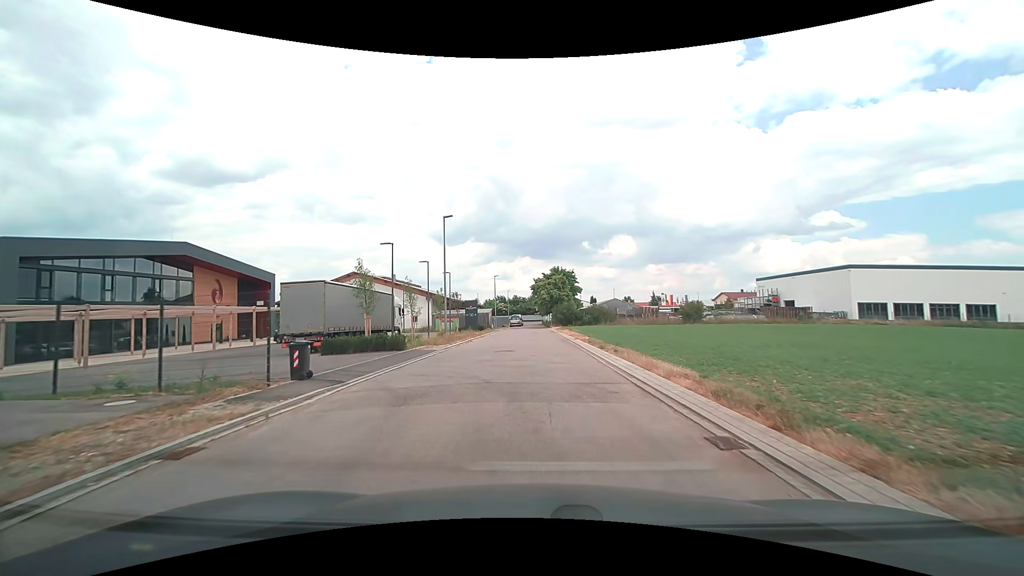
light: Day
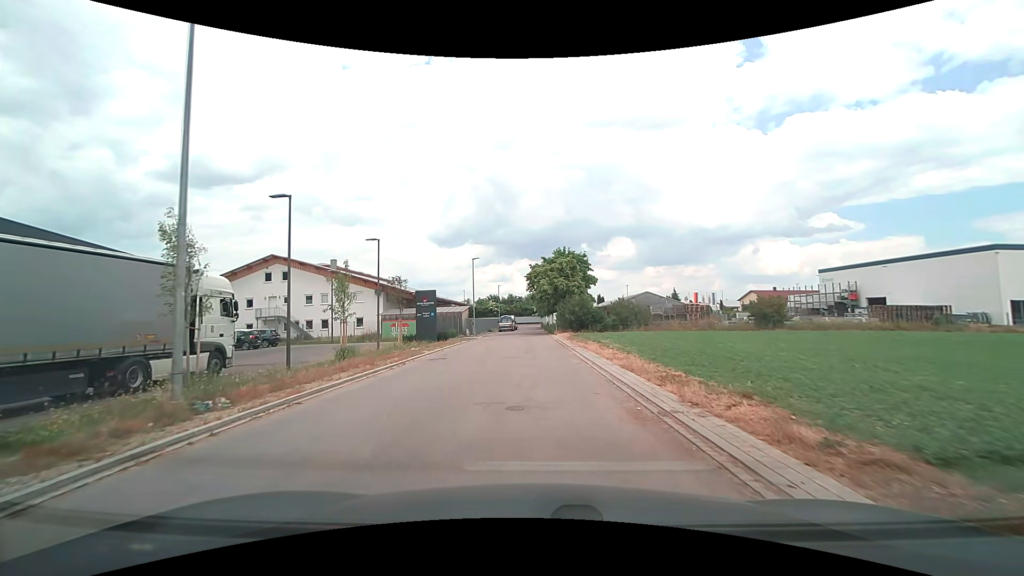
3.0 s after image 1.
(+0.2, +24.0) m; 0°
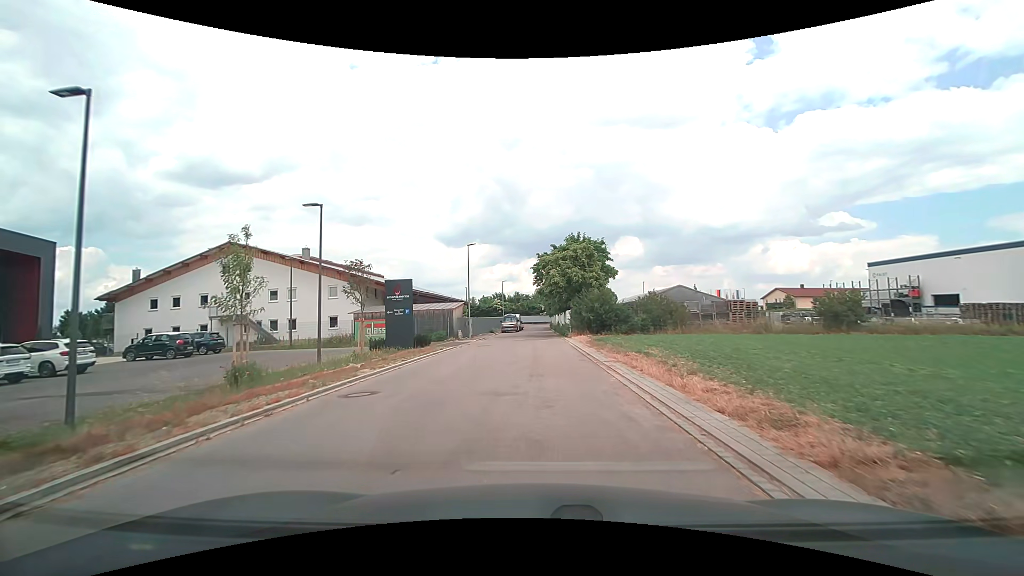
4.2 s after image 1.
(-0.1, +9.4) m; -1°
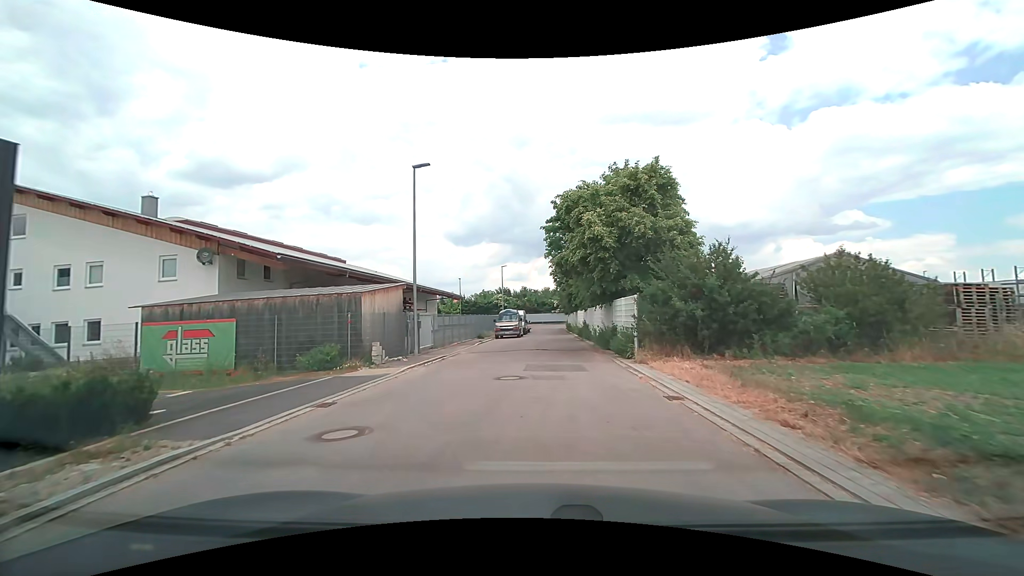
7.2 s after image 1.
(-0.3, +22.2) m; -1°
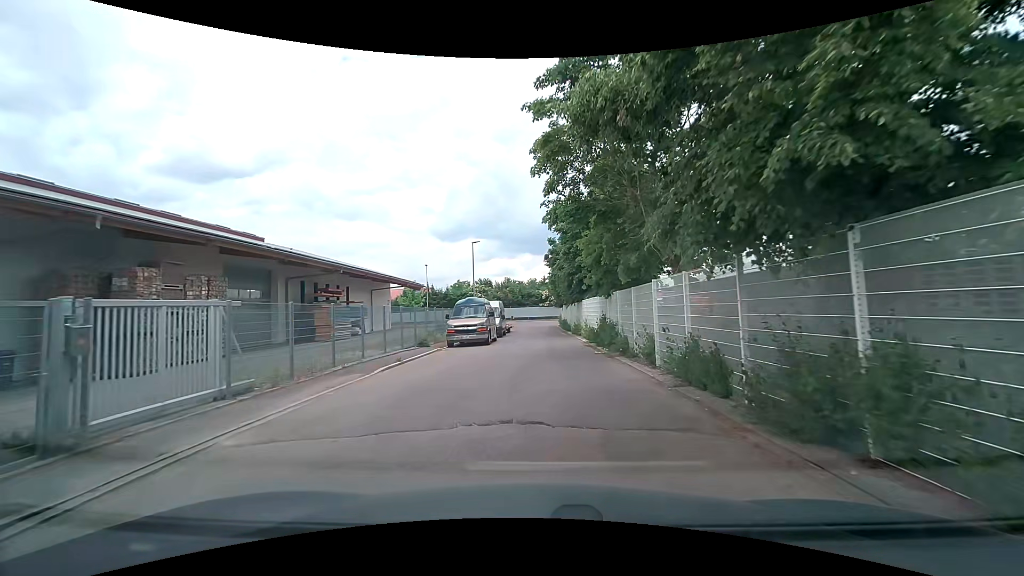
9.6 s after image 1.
(+0.2, +16.6) m; +1°
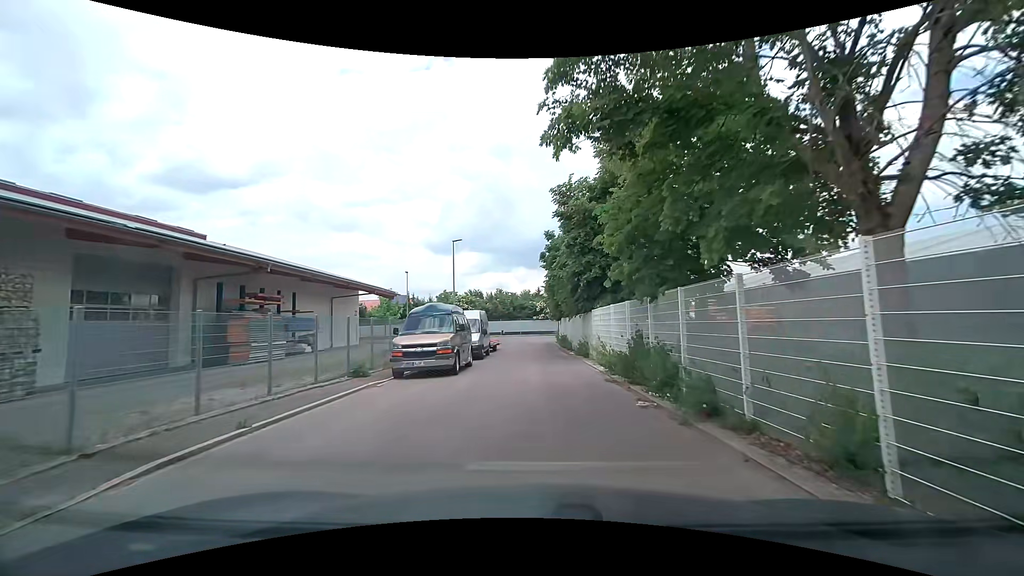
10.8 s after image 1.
(0.0, +8.0) m; +1°
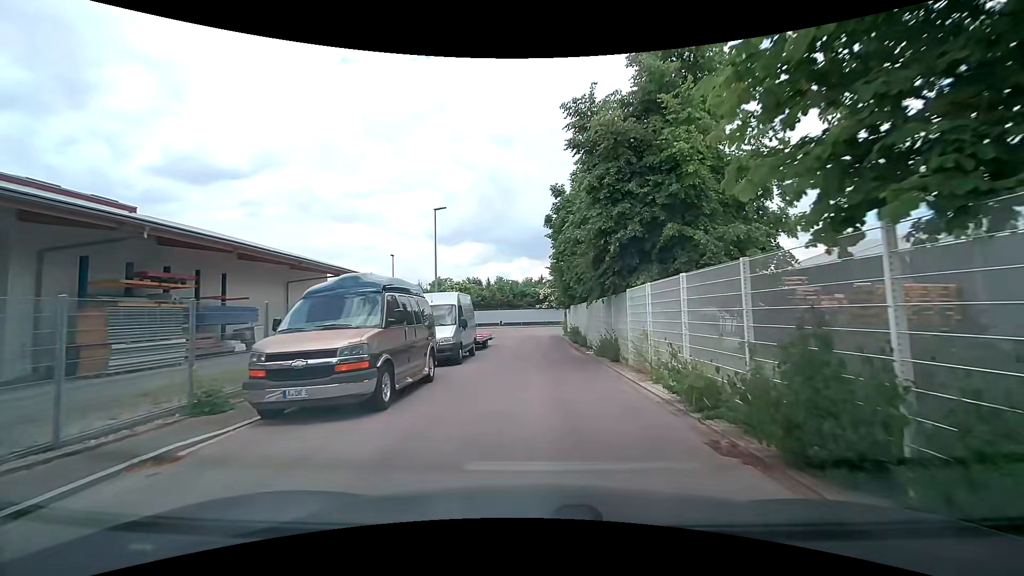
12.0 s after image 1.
(0.0, +7.7) m; -1°
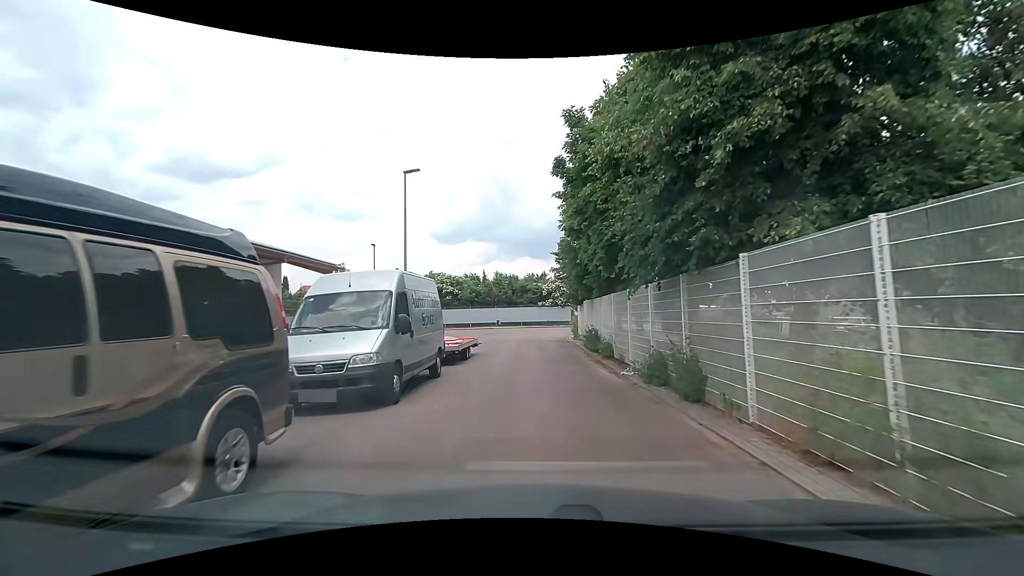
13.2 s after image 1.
(0.0, +7.6) m; 0°
(0, +10) (0, +20) (0, +30) (+2, +40) (+11, +45) (+20, +46) (+30, +45) (+40, +45) (+50, +45) (+60, +45) m
